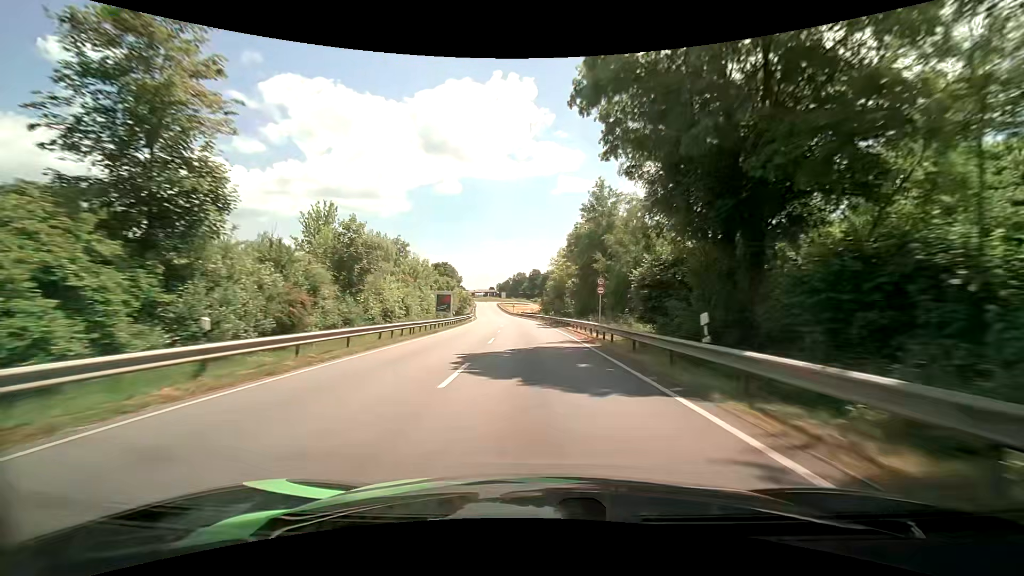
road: primary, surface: asphalt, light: Day
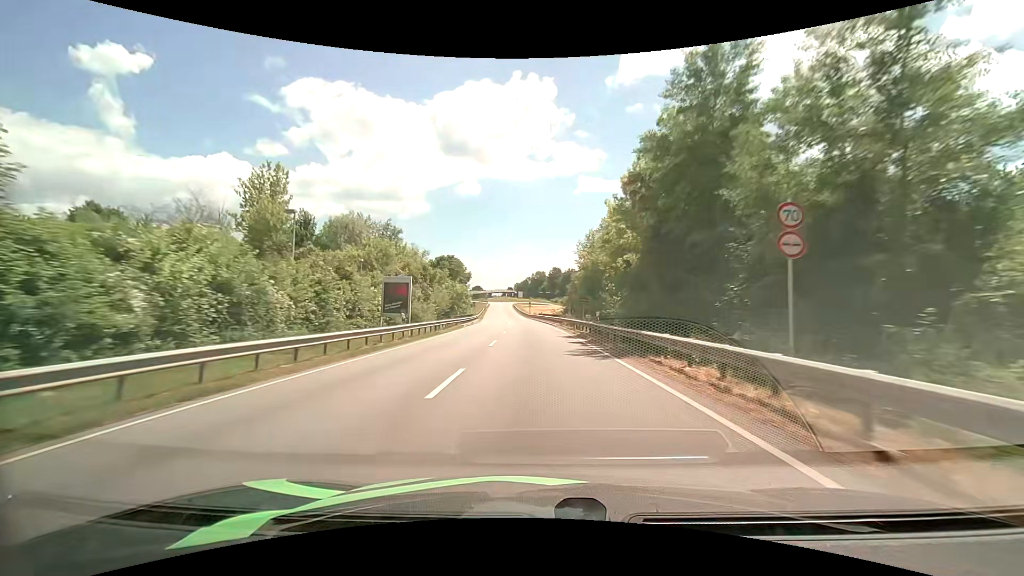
(-0.4, +24.1) m; -2°
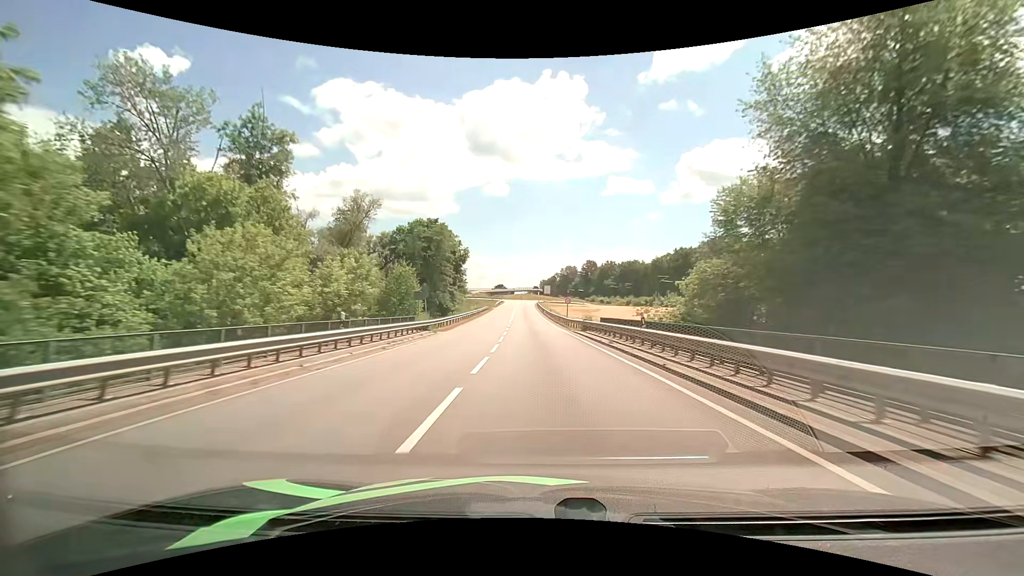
(-2.3, +57.3) m; -3°
(0, +10) (0, +20) (0, +30) (-1, +40) (-1, +50) (-1, +60) (-2, +70) (-2, +80) (-2, +90) (-3, +100) m
